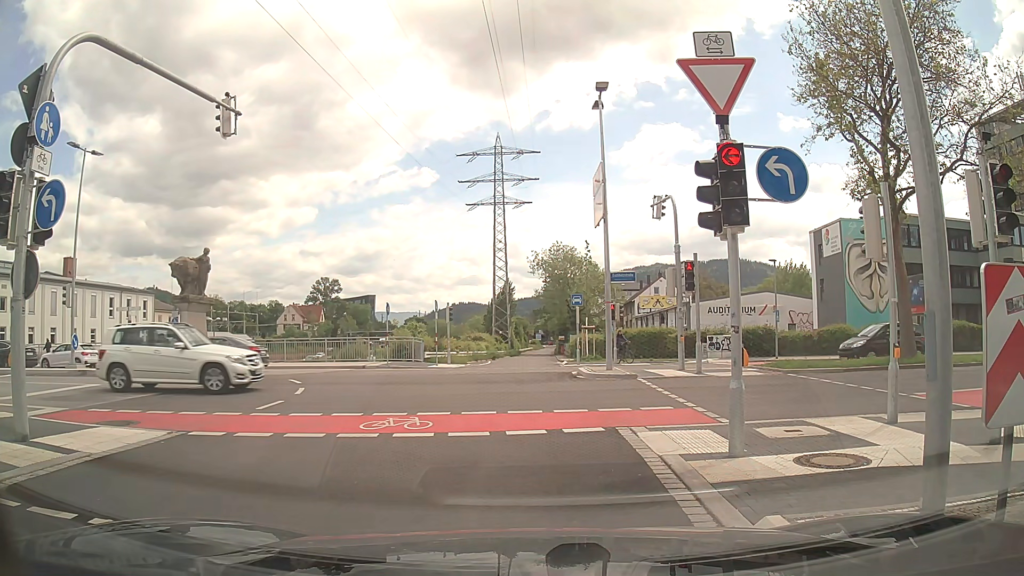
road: trunk_link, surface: asphalt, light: Day
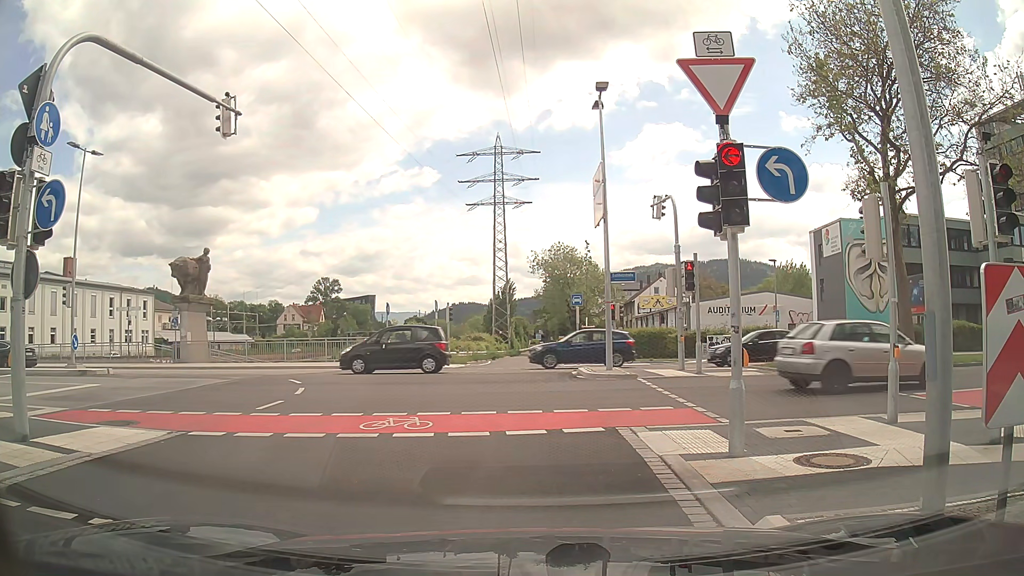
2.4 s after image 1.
(0.0, 0.0) m; 0°
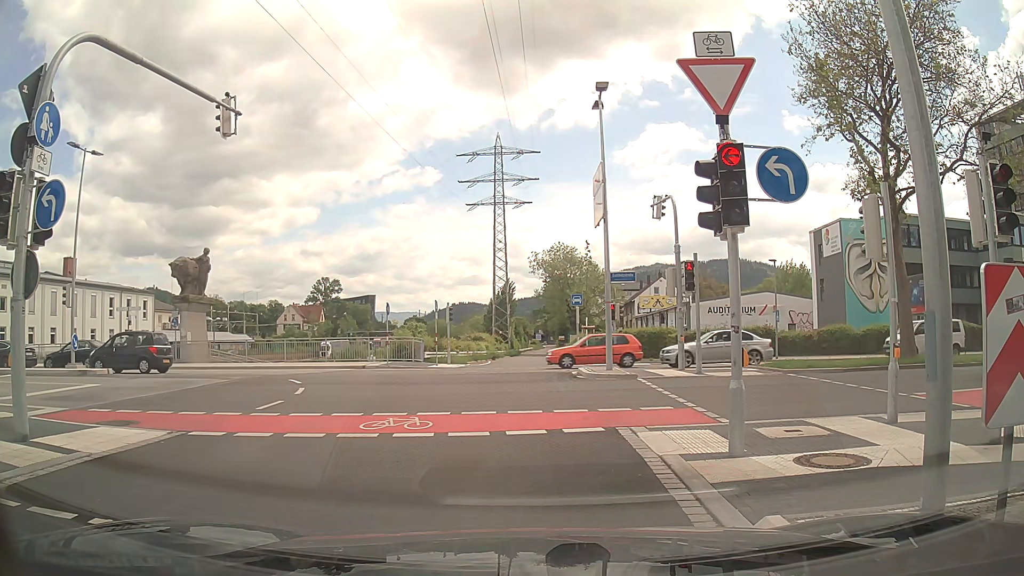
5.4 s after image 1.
(0.0, 0.0) m; 0°
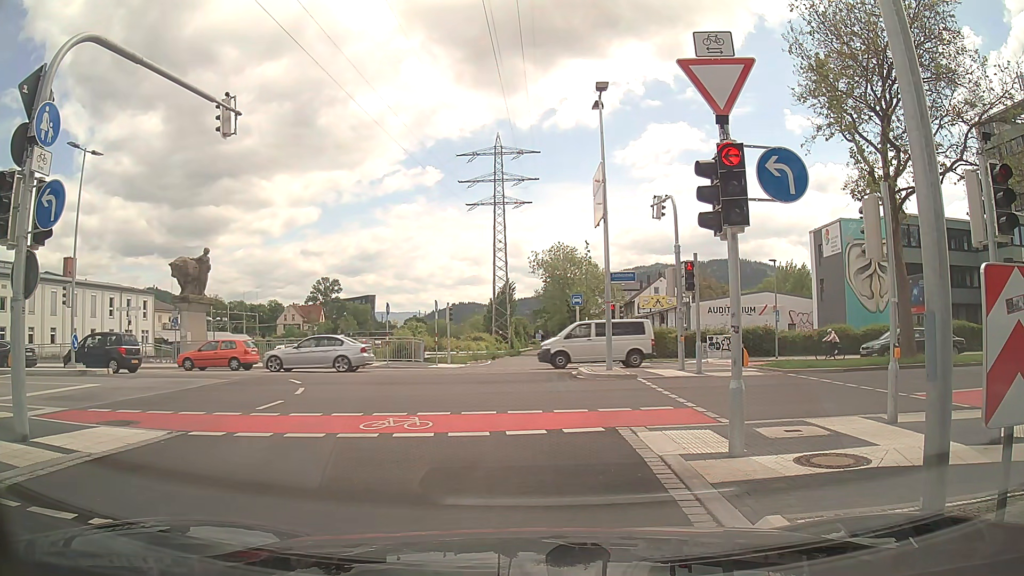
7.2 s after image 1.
(0.0, 0.0) m; 0°
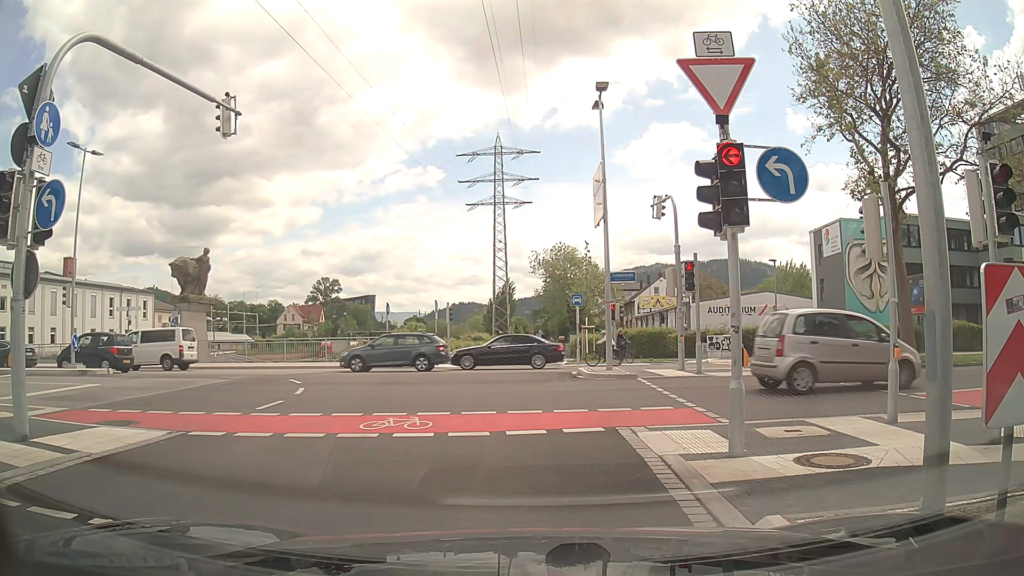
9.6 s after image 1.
(0.0, 0.0) m; 0°
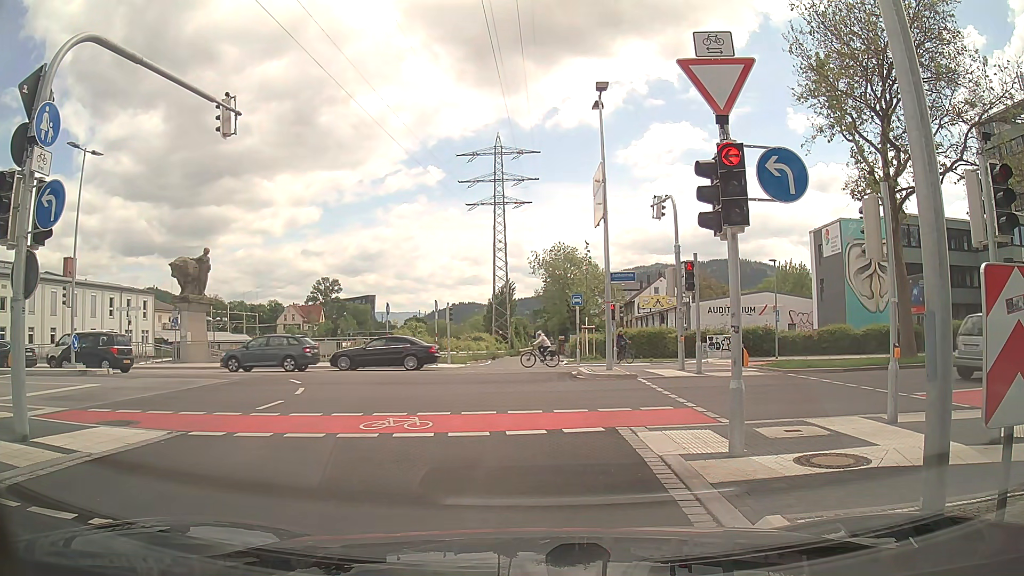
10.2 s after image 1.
(0.0, 0.0) m; 0°
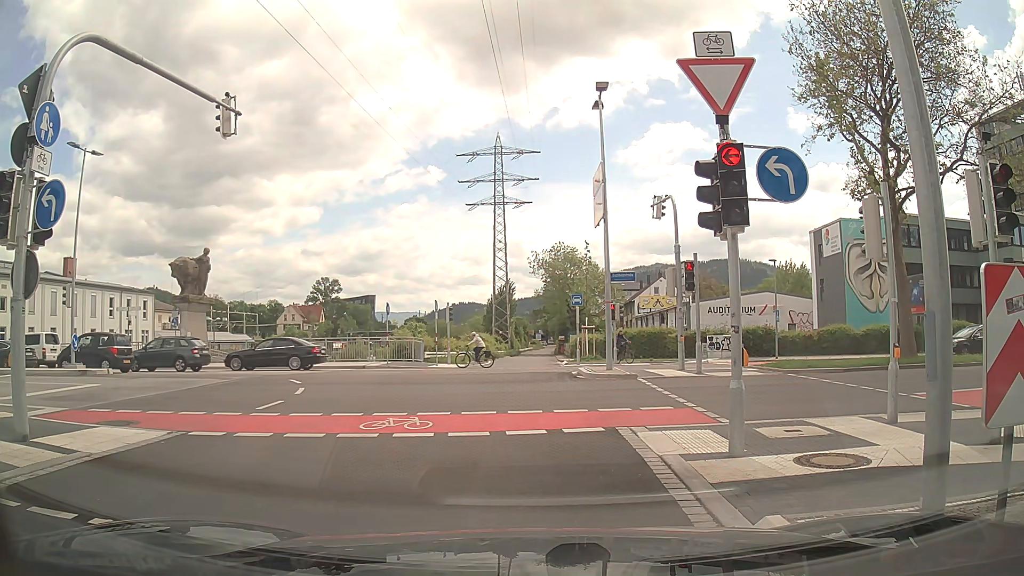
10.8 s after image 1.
(0.0, 0.0) m; 0°
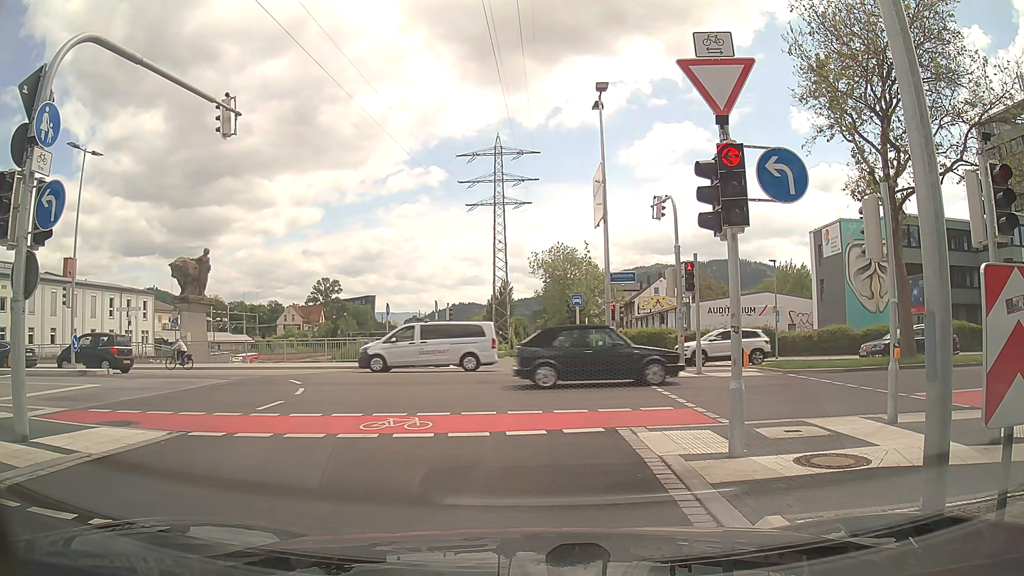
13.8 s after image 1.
(0.0, 0.0) m; 0°
